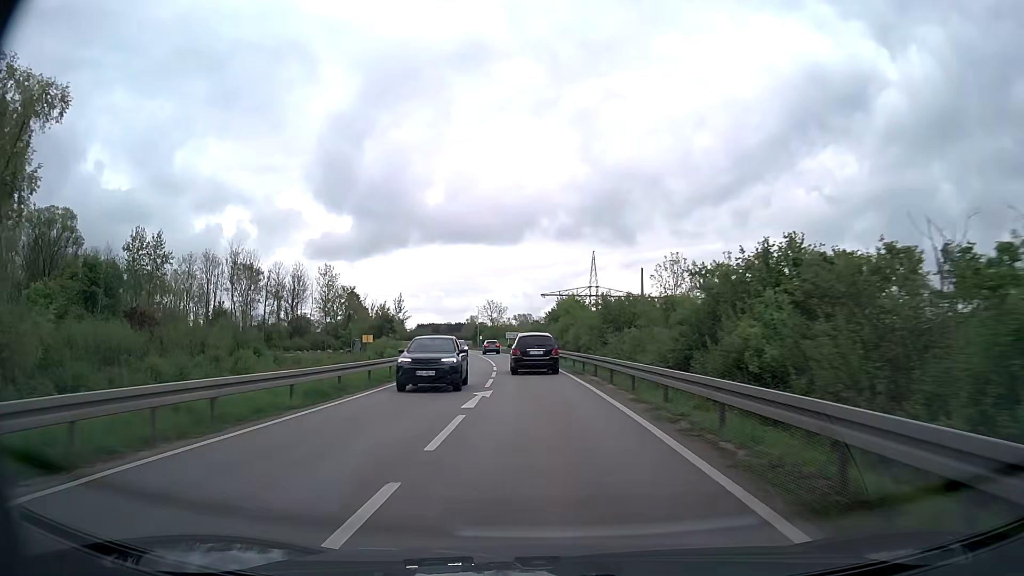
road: primary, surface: asphalt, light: Day
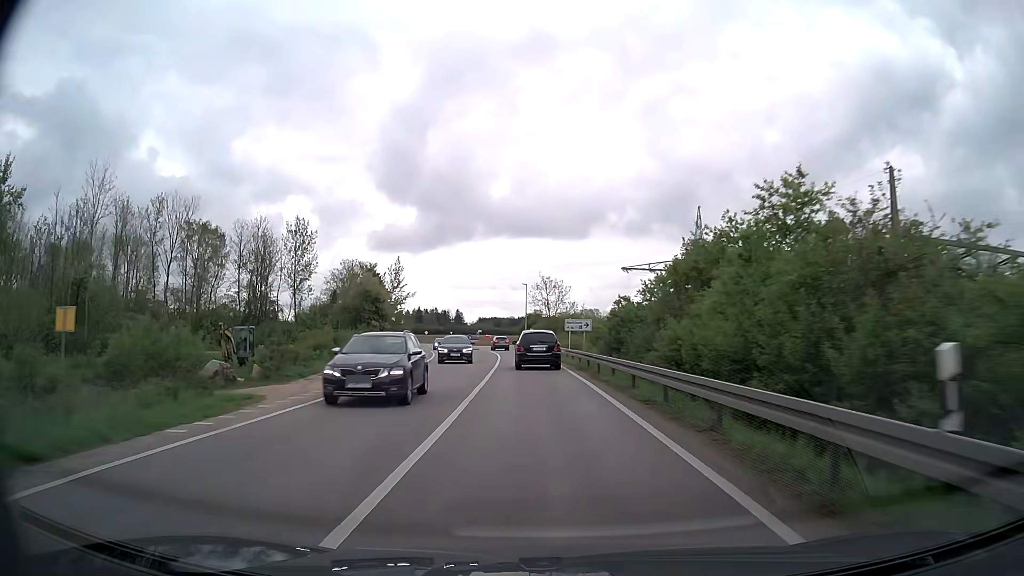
(-1.9, +43.9) m; -5°
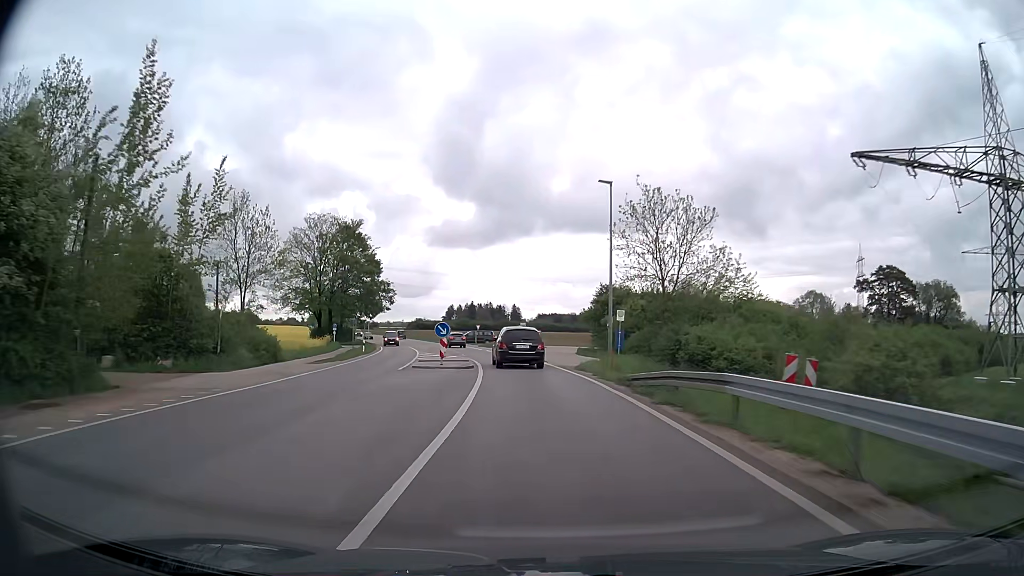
(-2.6, +55.4) m; -5°
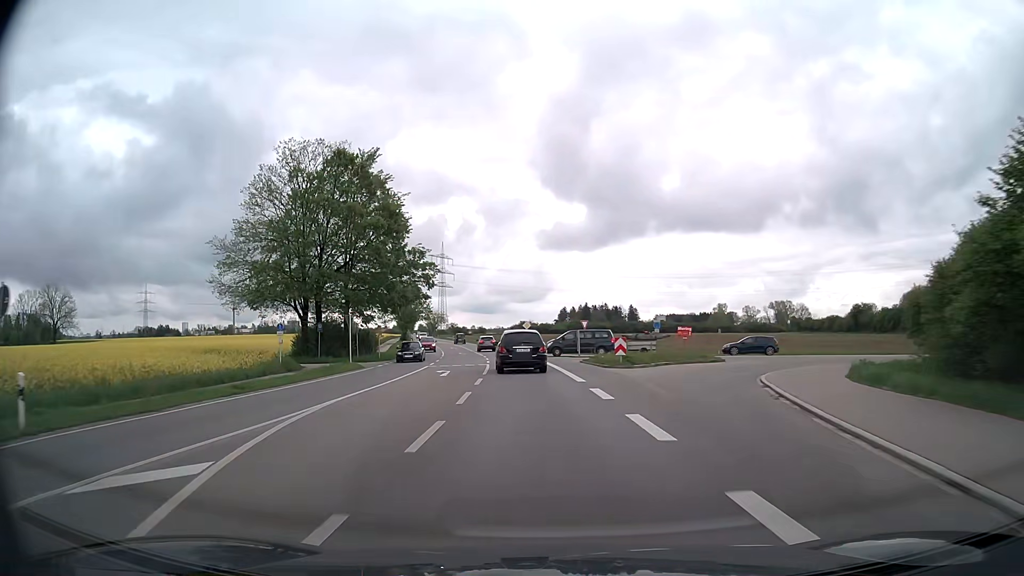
(-3.1, +42.8) m; -9°
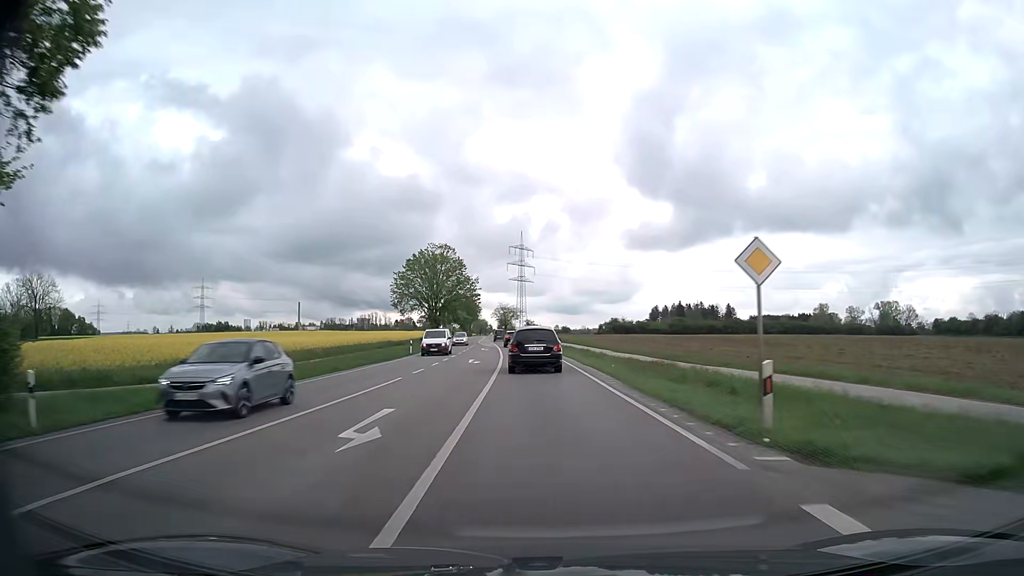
(-4.1, +54.1) m; -7°
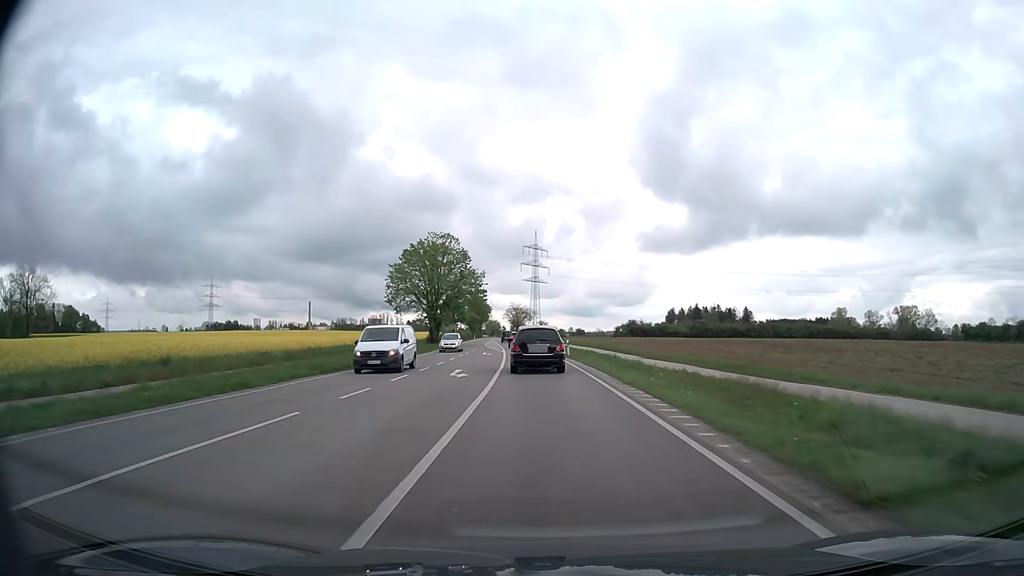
(-0.1, +11.0) m; -1°
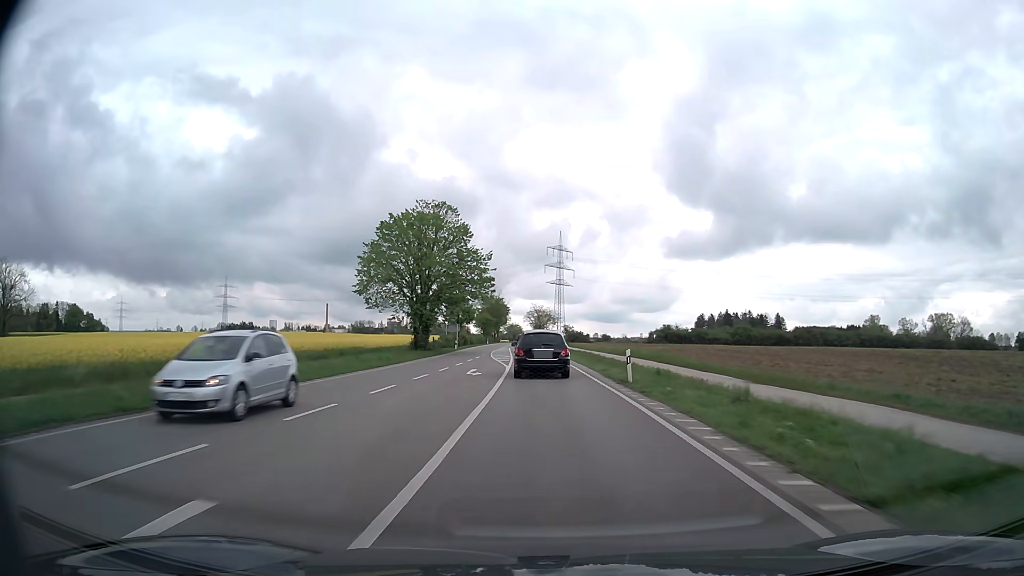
(-0.4, +22.1) m; -2°
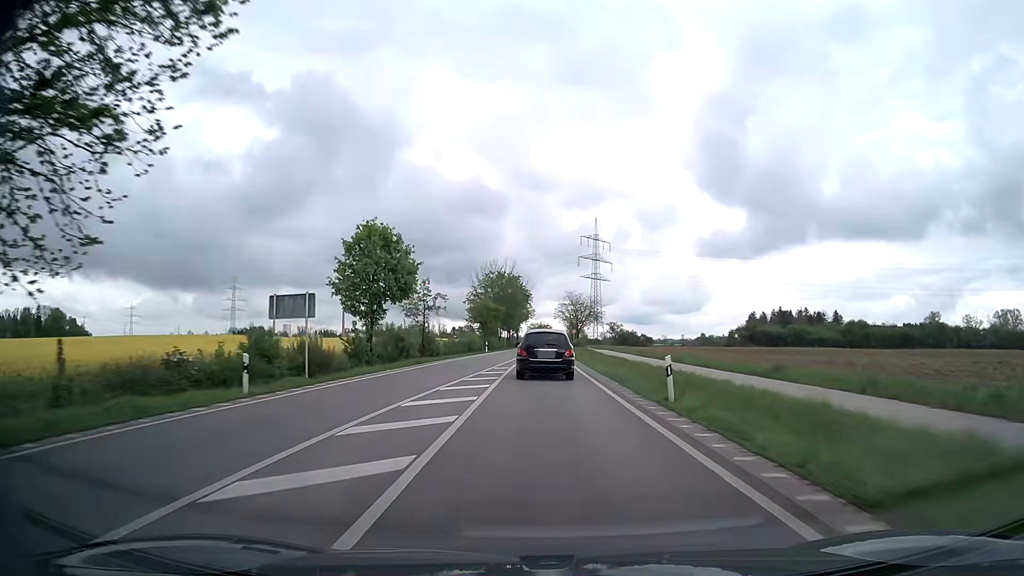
(-1.4, +55.9) m; -2°
(0, +10) (0, +20) (0, +30) (0, +40) (0, +50) (0, +60) (0, +70) (0, +80) (0, +90) (+1, +100) m
